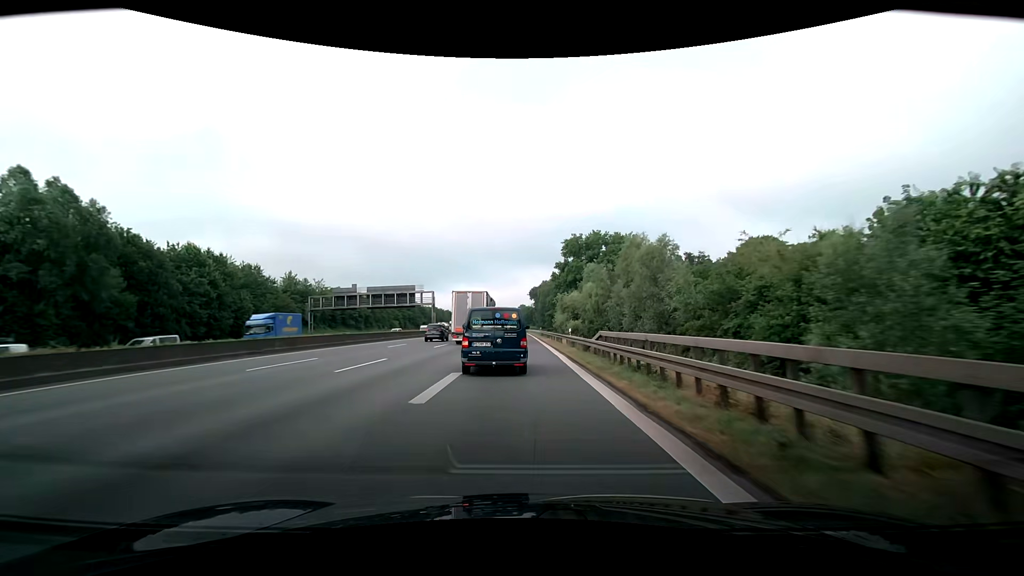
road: motorway_link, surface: asphalt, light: Day
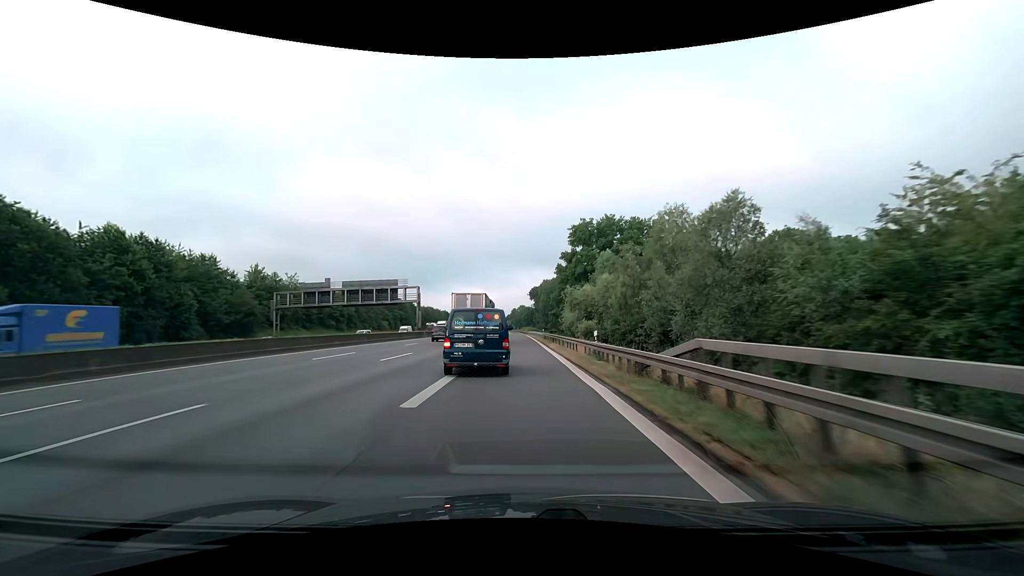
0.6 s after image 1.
(0.0, +12.5) m; -1°
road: motorway
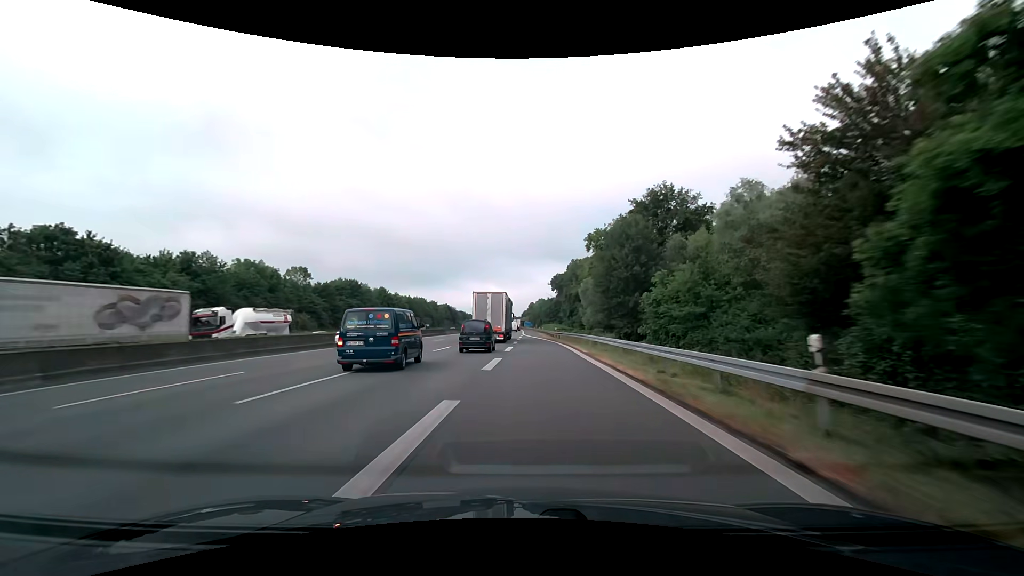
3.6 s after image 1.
(-0.4, +66.1) m; -2°
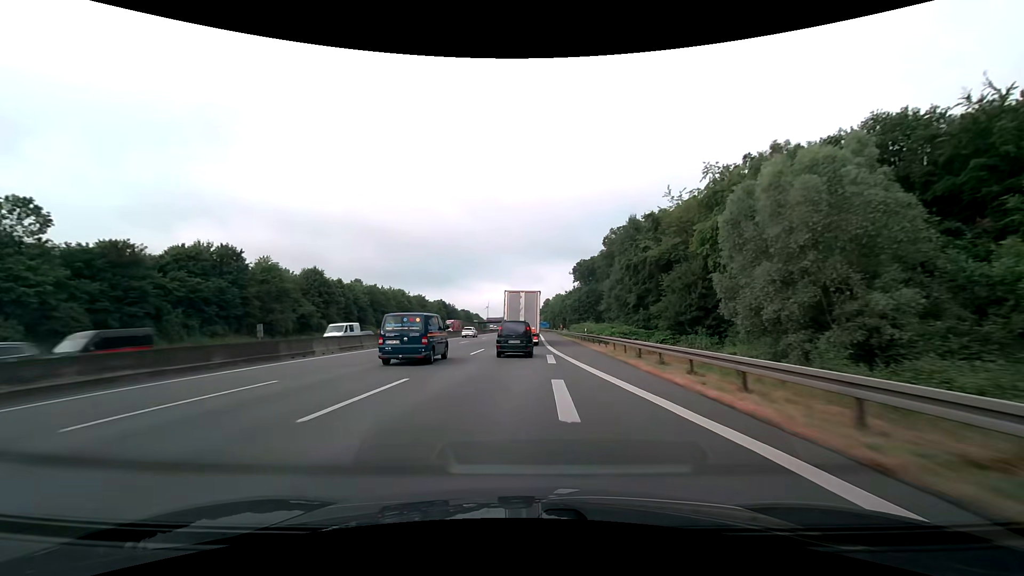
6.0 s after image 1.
(-0.8, +56.2) m; -1°
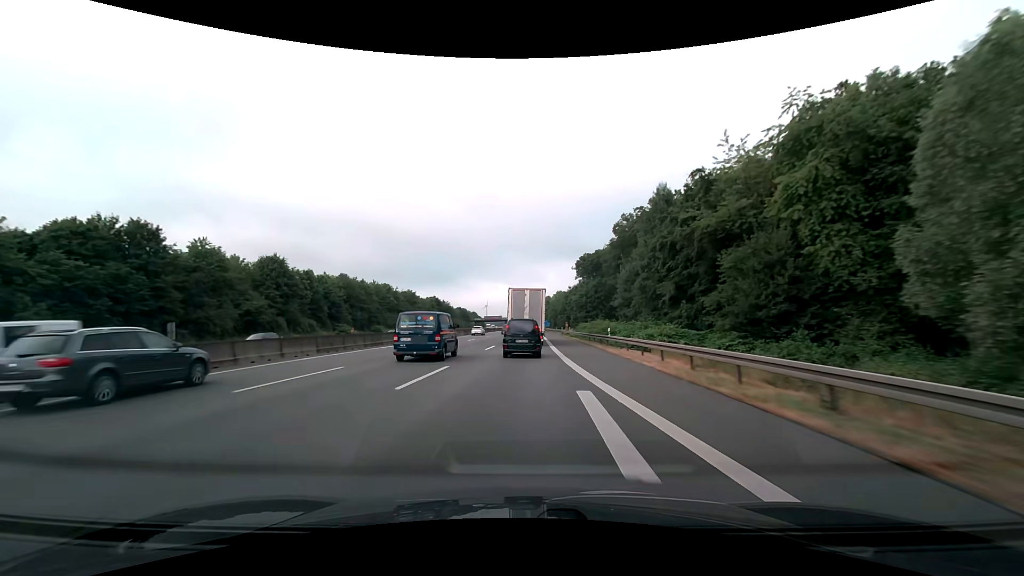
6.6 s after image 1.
(0.0, +14.7) m; 0°
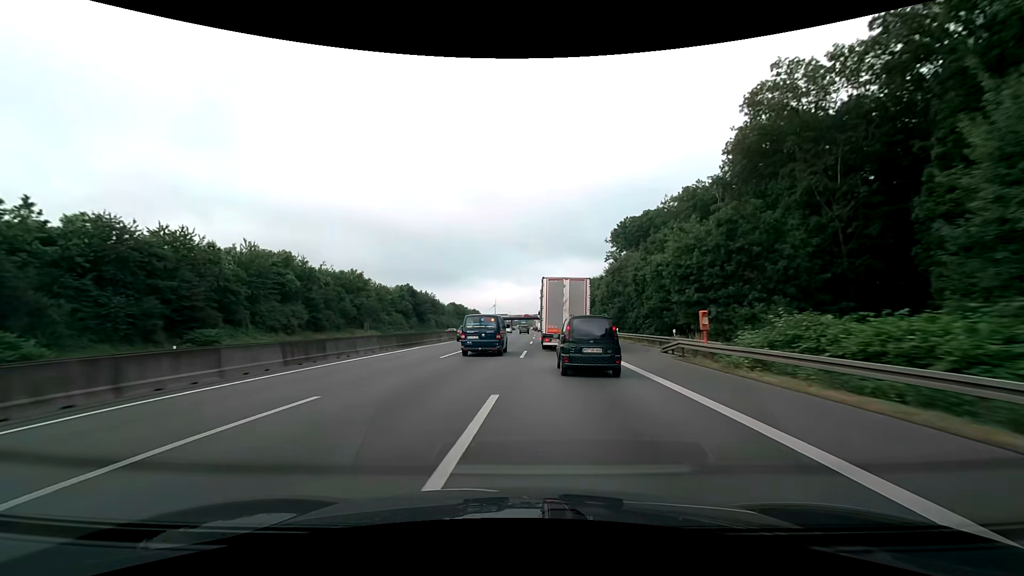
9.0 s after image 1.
(-0.3, +61.2) m; -1°
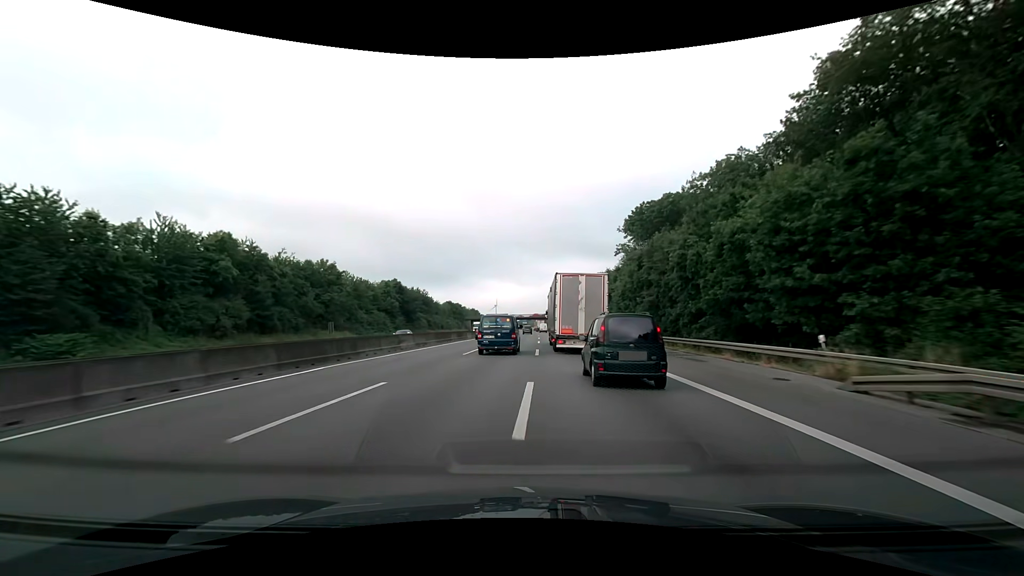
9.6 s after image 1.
(0.0, +15.7) m; 0°
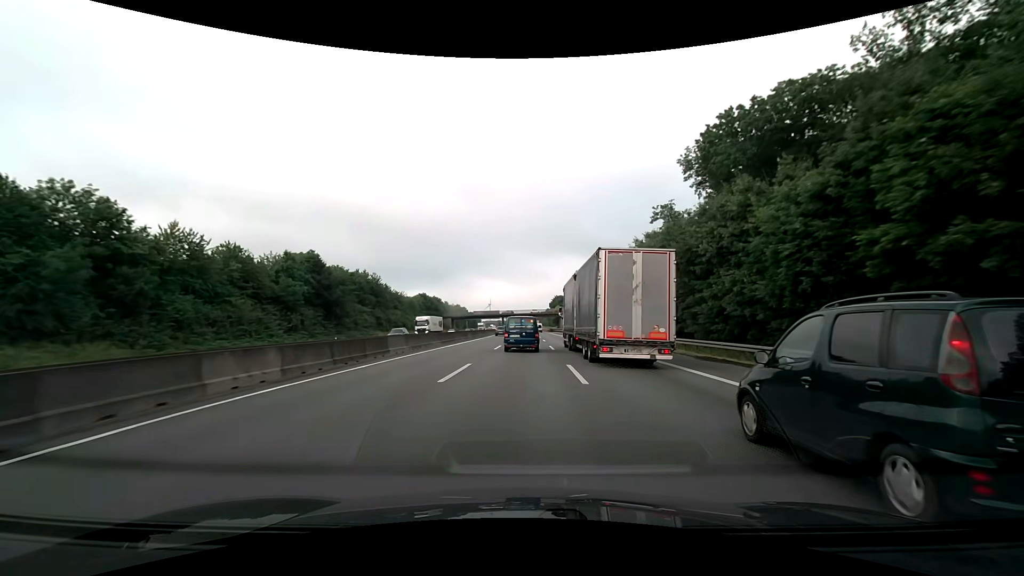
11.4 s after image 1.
(+0.2, +48.0) m; +1°
(0, +10) (0, +20) (0, +30) (0, +40) (0, +50) (+1, +60) (+1, +70) (+1, +80) (+1, +90) (+1, +100) m
